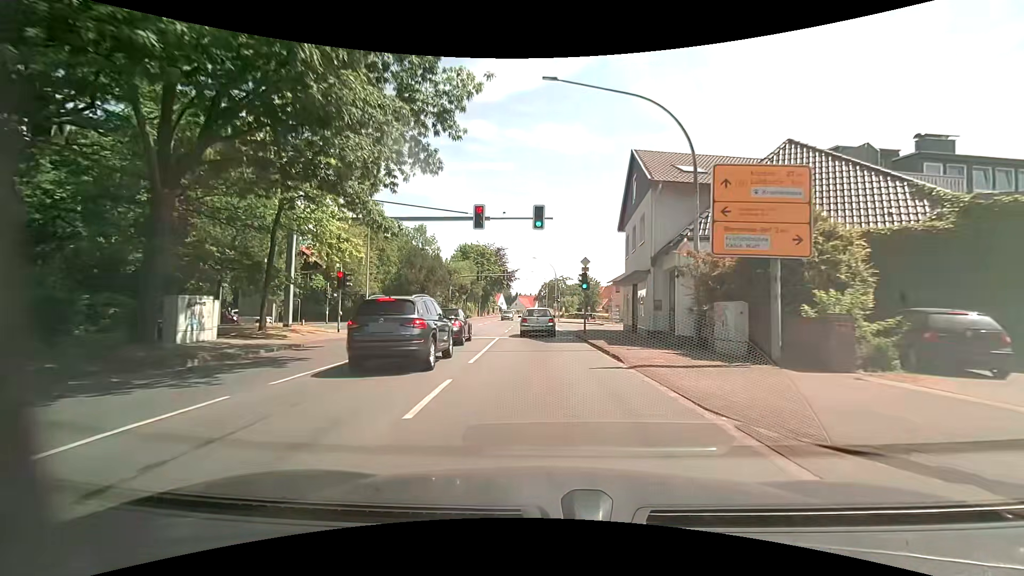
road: primary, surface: asphalt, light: Day
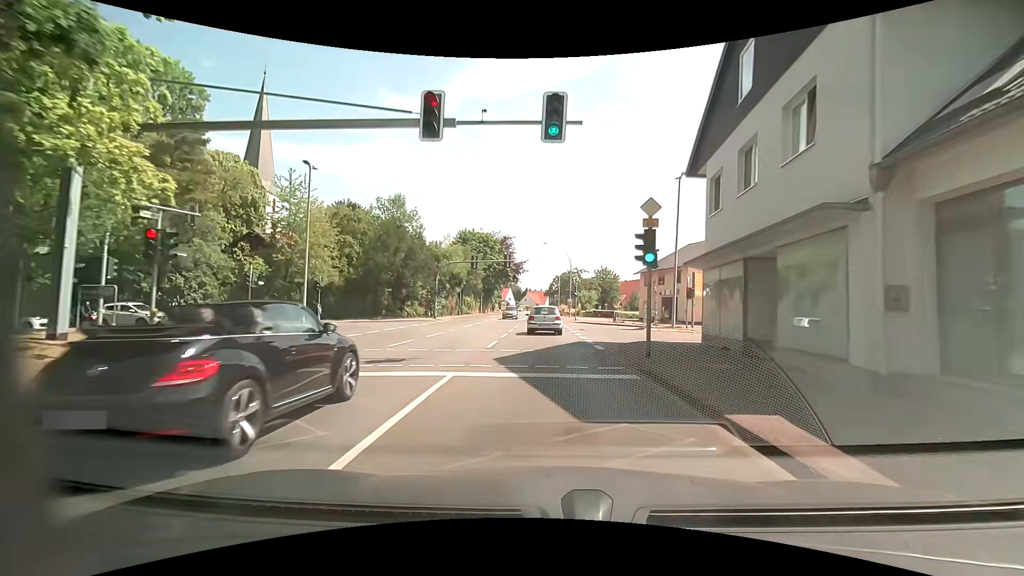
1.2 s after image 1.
(-0.3, +14.1) m; -2°
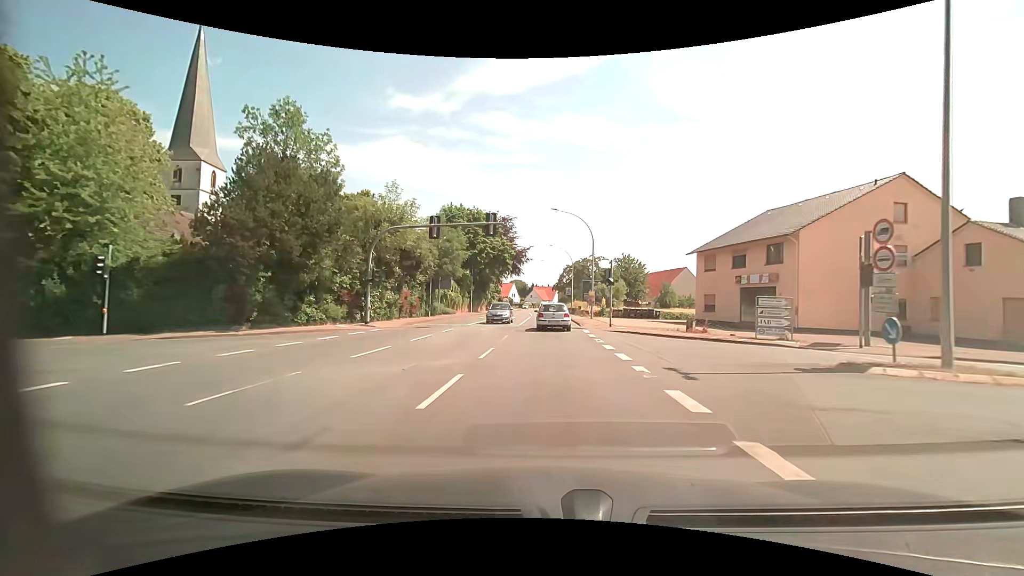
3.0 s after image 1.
(-0.2, +21.5) m; -1°
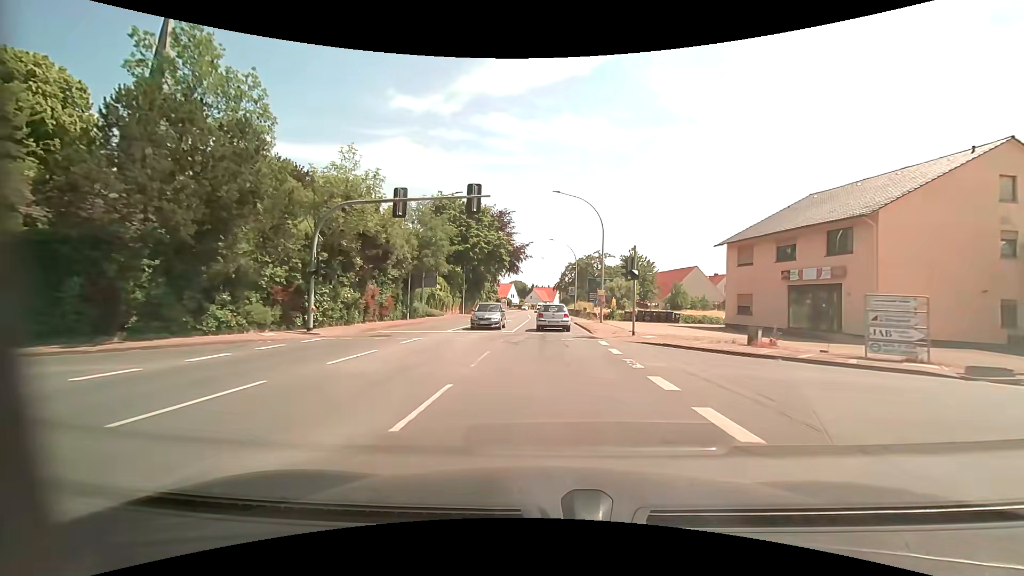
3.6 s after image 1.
(0.0, +7.3) m; 0°
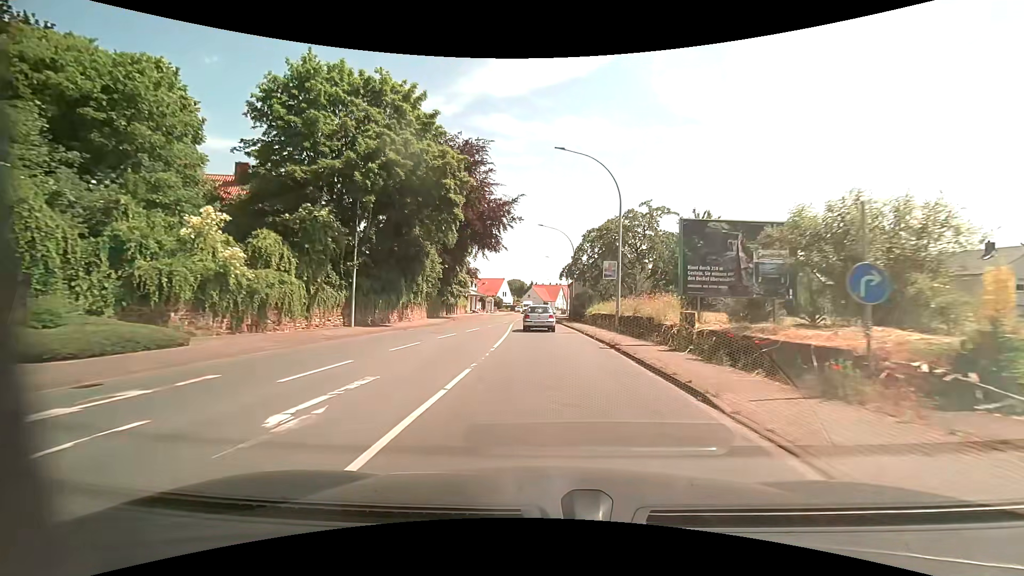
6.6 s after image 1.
(0.0, +37.1) m; 0°
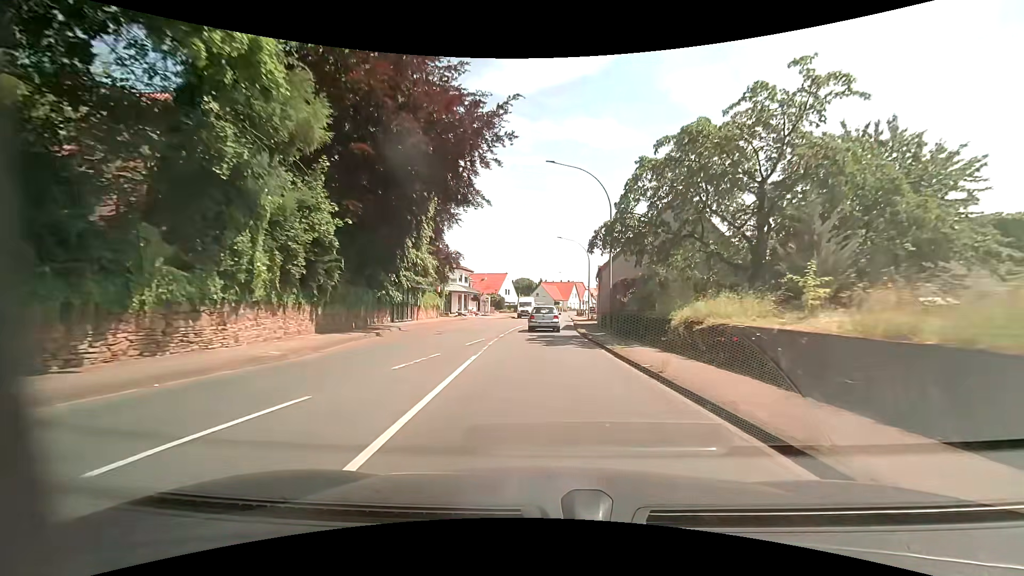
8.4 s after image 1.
(-0.3, +23.0) m; -2°
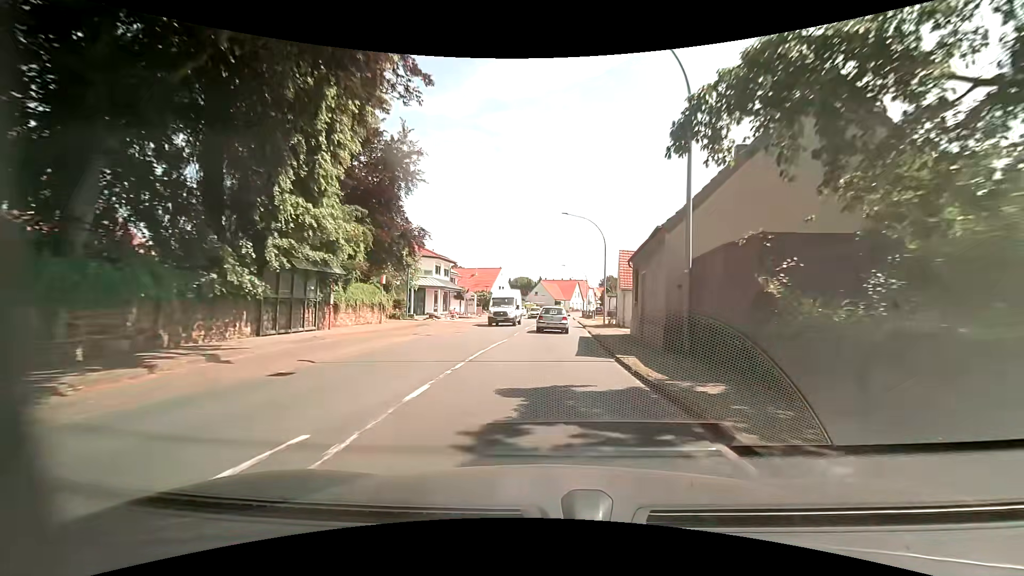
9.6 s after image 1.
(0.0, +15.6) m; 0°
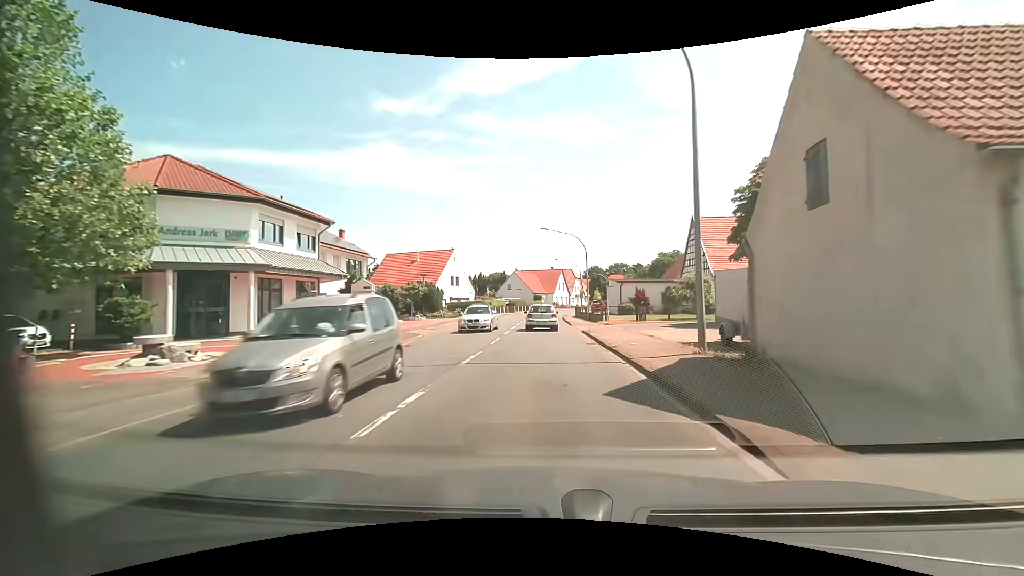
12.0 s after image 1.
(+0.8, +31.4) m; +2°
(0, +10) (0, +20) (0, +30) (0, +40) (0, +50) (0, +60) (+1, +70) (+3, +80) (+5, +90) (+8, +99) m
